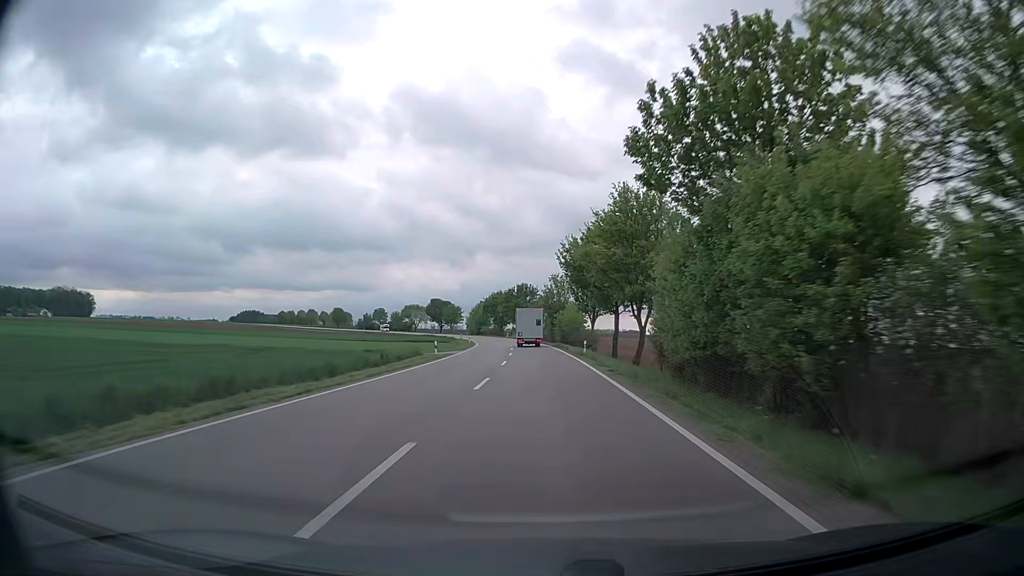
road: secondary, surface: asphalt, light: Day
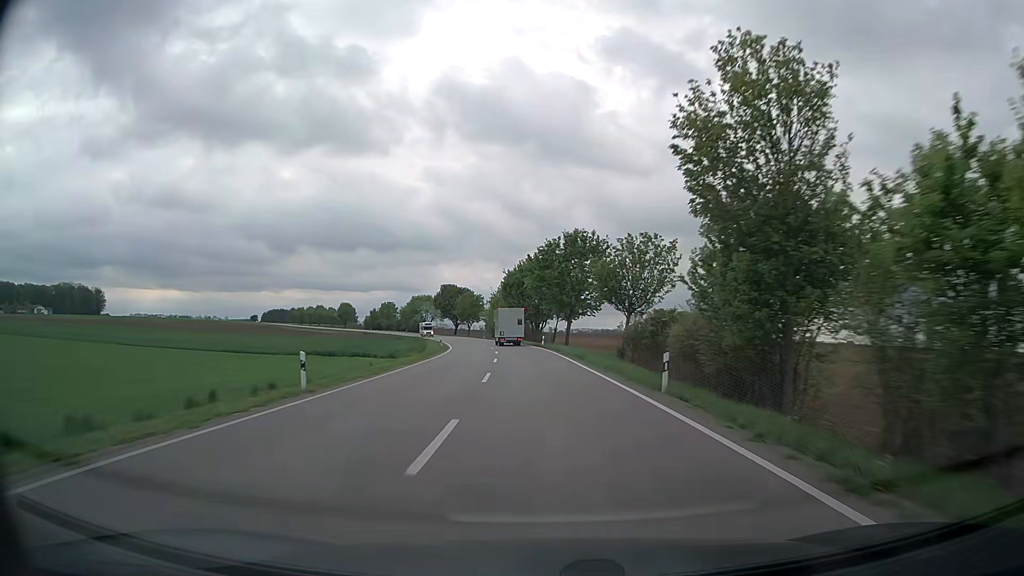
(-1.9, +70.0) m; -4°
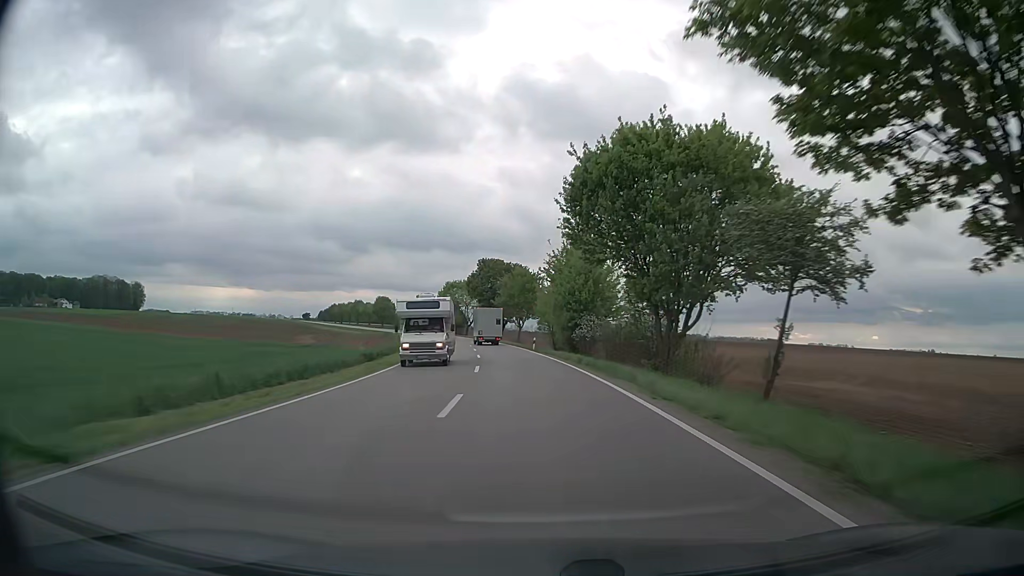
(-3.1, +55.9) m; -7°
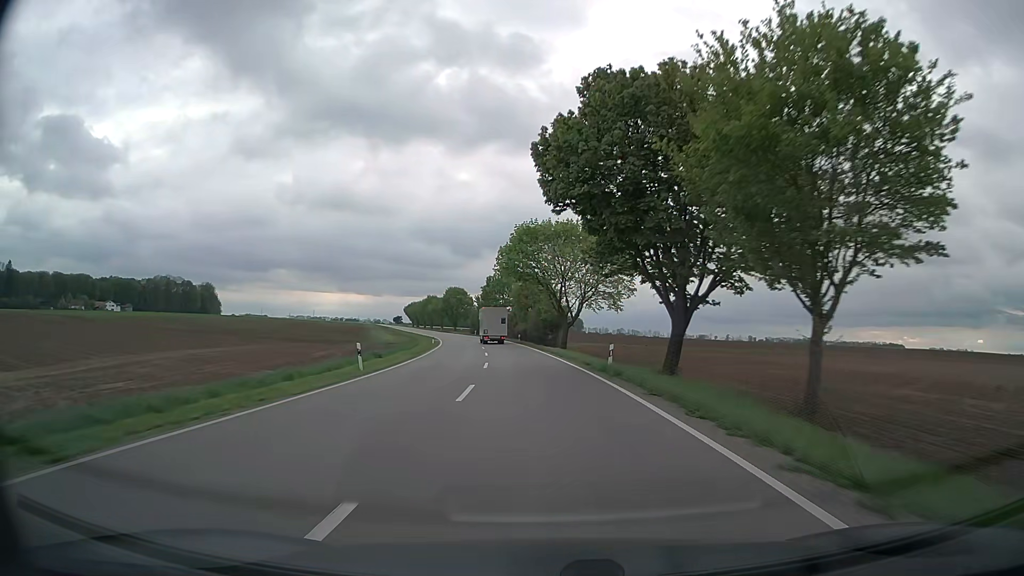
(-6.3, +69.7) m; -10°
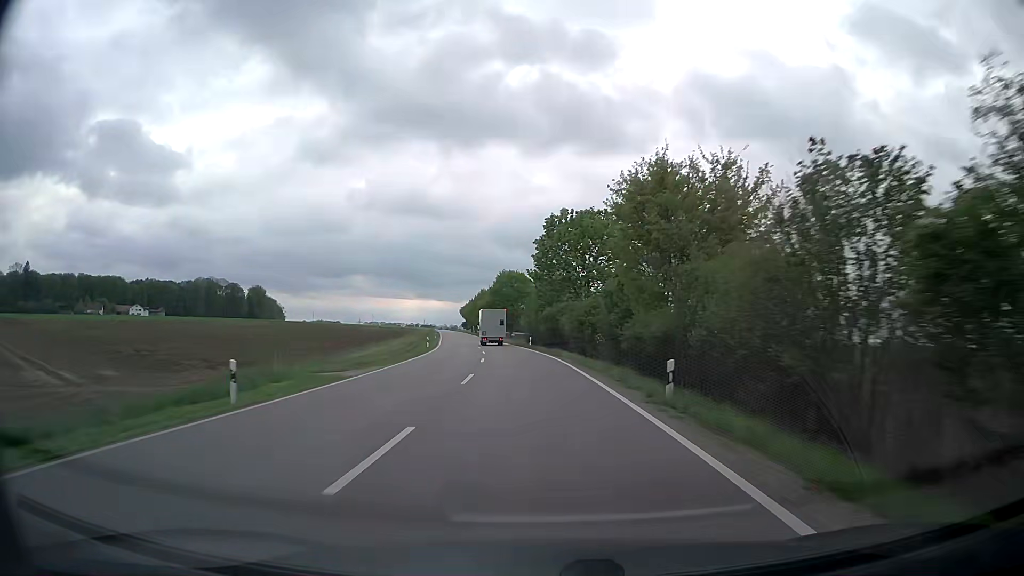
(-3.2, +56.0) m; -7°
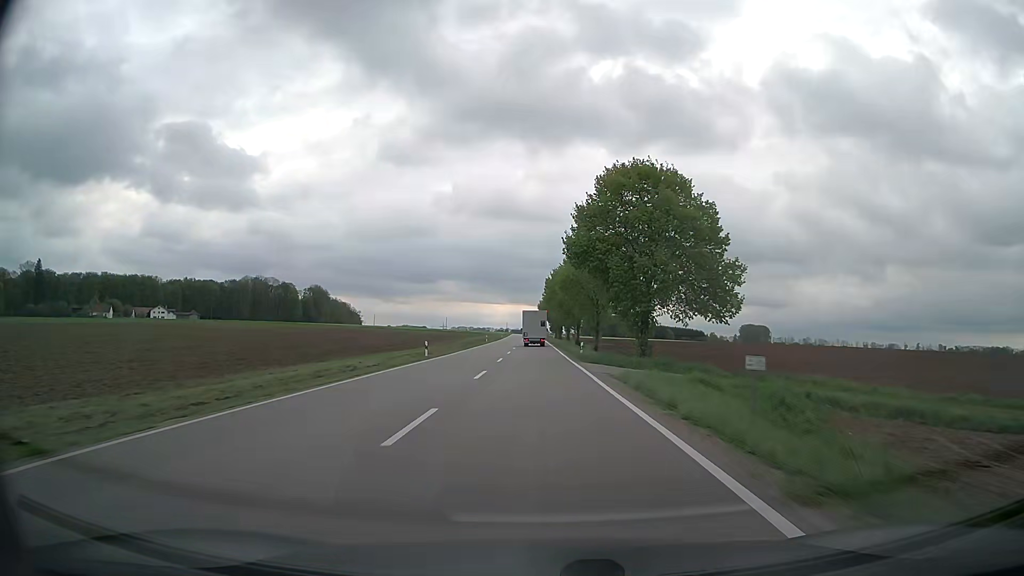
(-5.1, +69.8) m; -8°
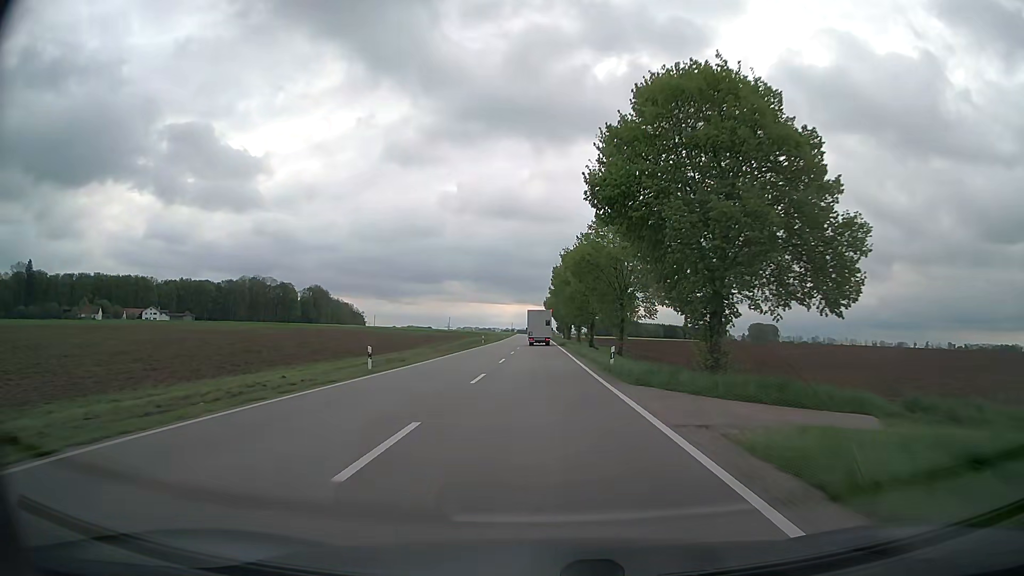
(-0.1, +14.0) m; -1°
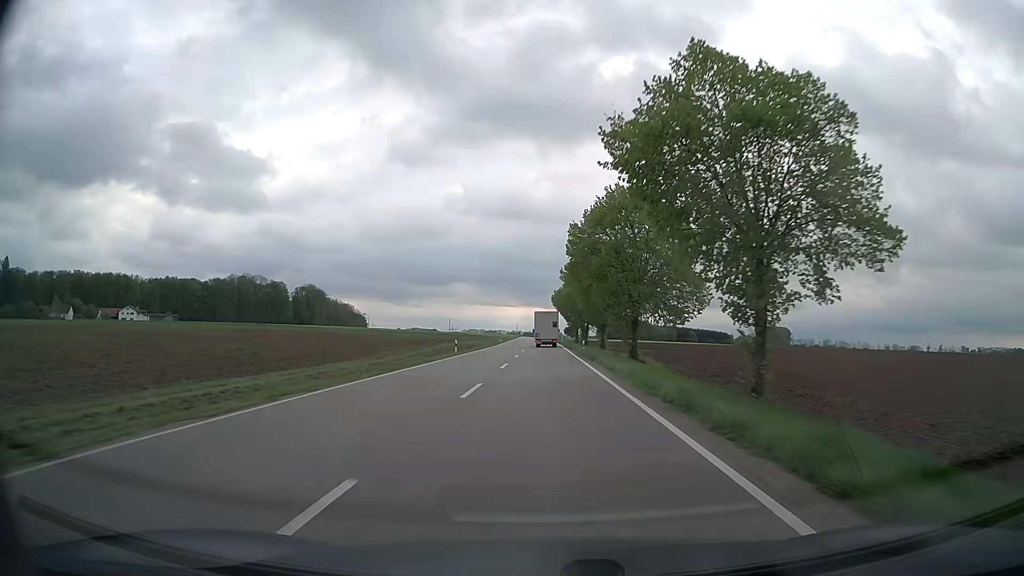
(-0.2, +28.0) m; -1°
(0, +10) (0, +20) (0, +30) (0, +40) (0, +50) (0, +60) (0, +70) (0, +80) (0, +90) (0, +100) m
